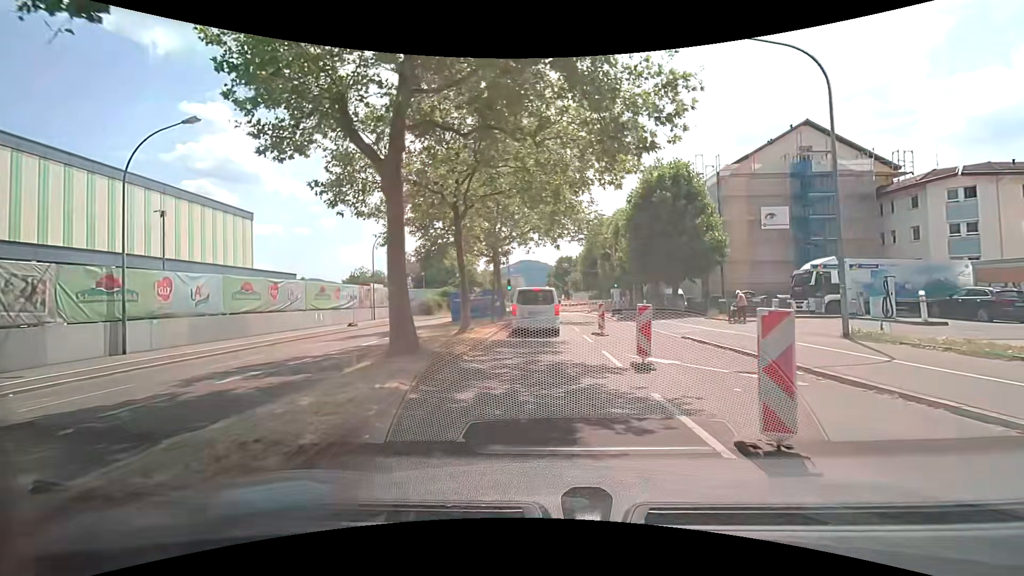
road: secondary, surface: asphalt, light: Day
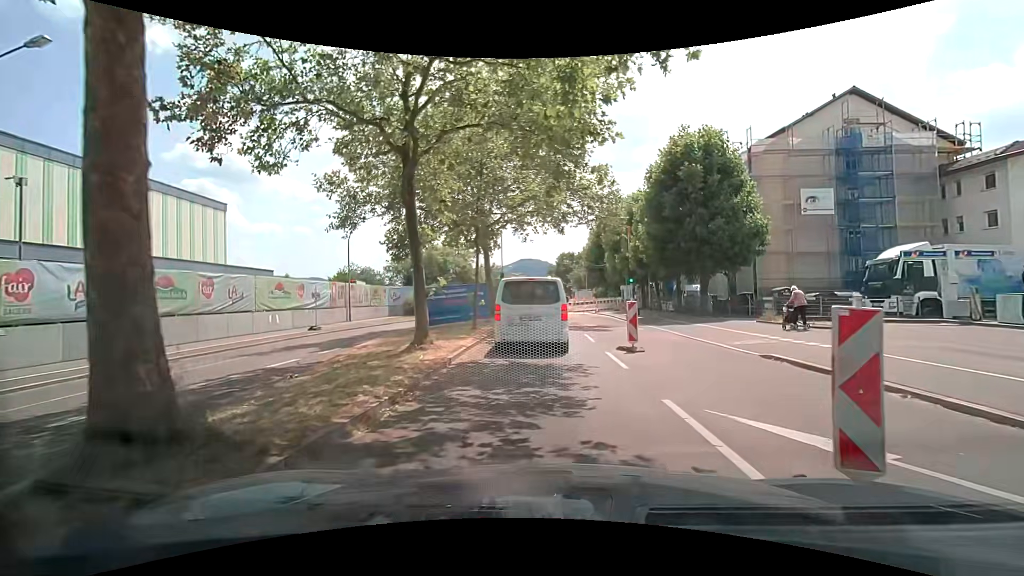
(+0.1, +6.7) m; 0°
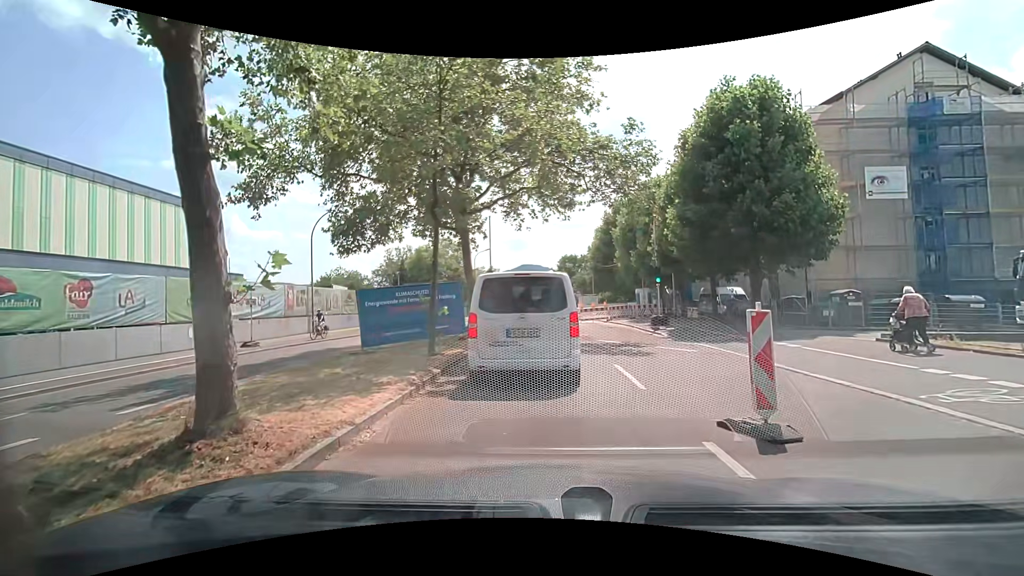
(+0.1, +7.4) m; 0°
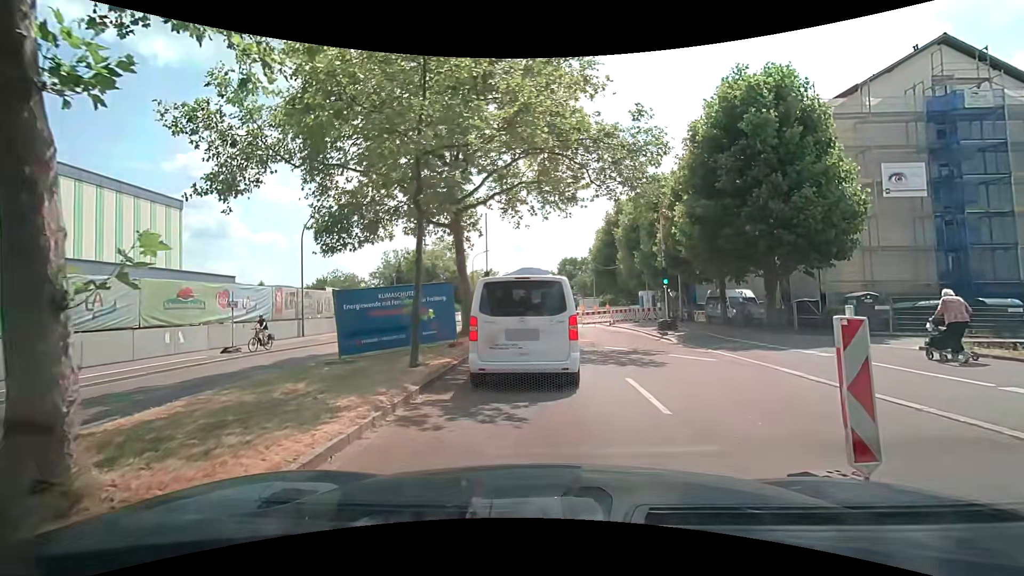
(0.0, +1.7) m; +1°
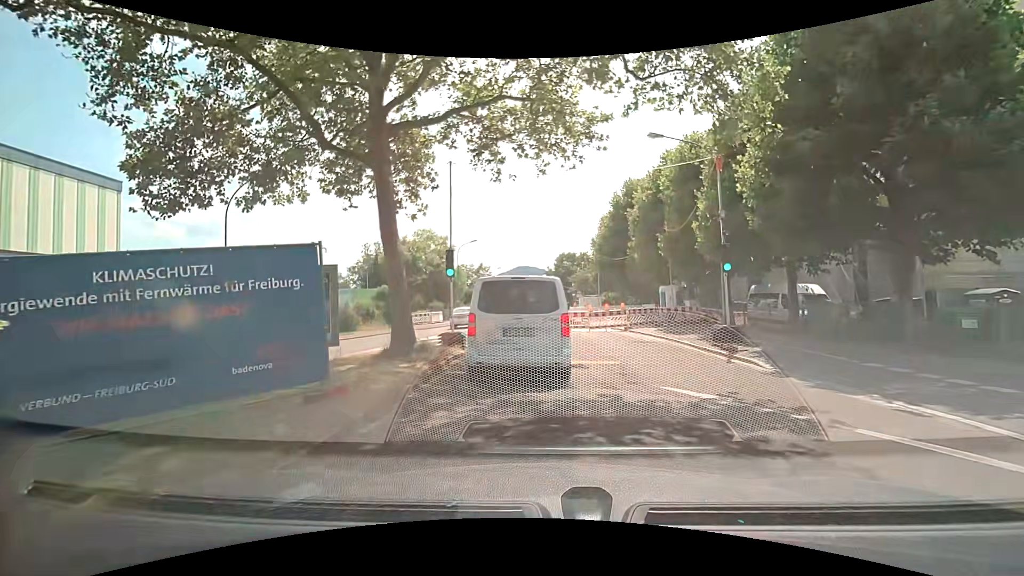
(-0.2, +8.7) m; -1°
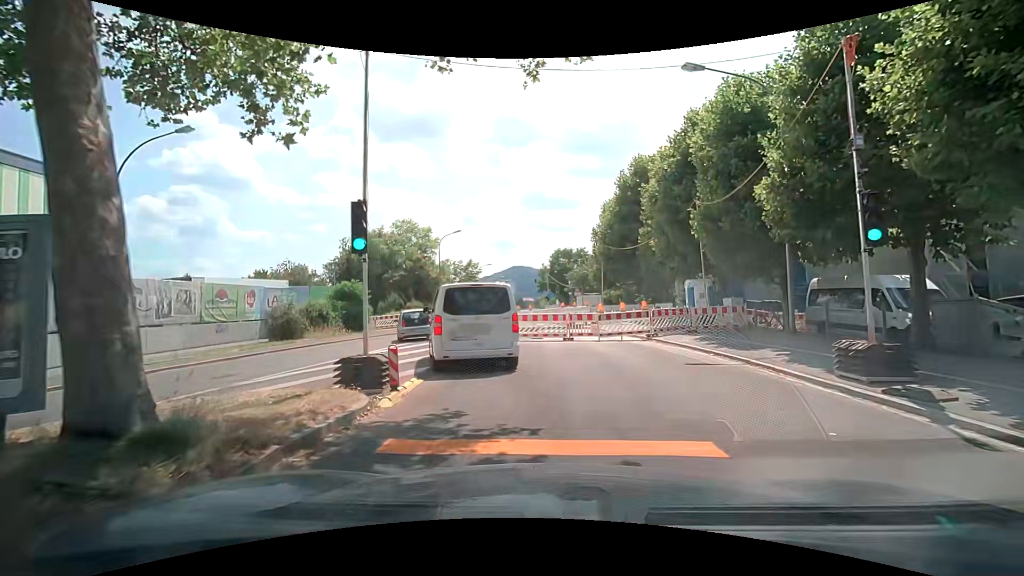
(0.0, +7.3) m; +1°
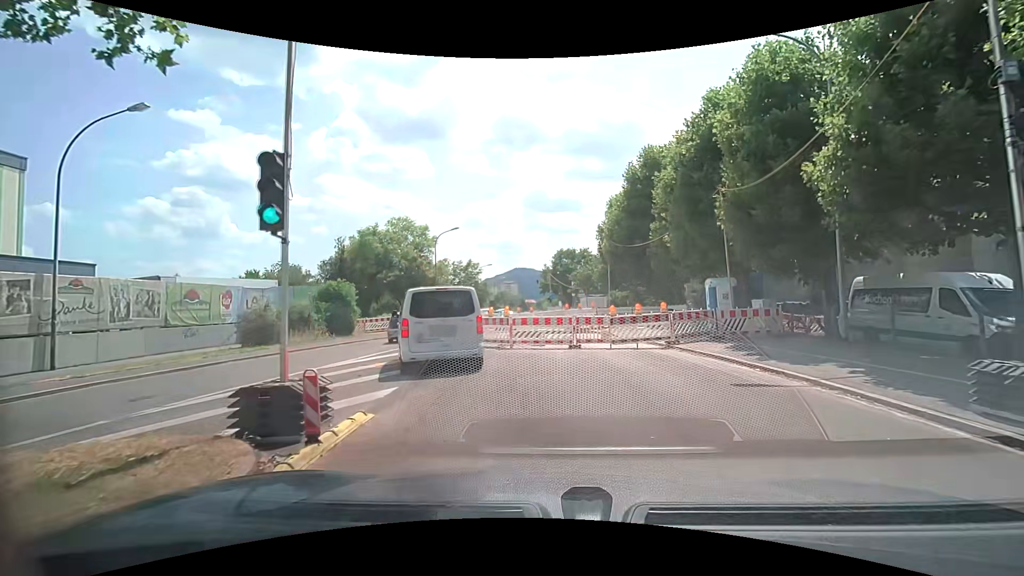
(-0.1, +2.9) m; -1°
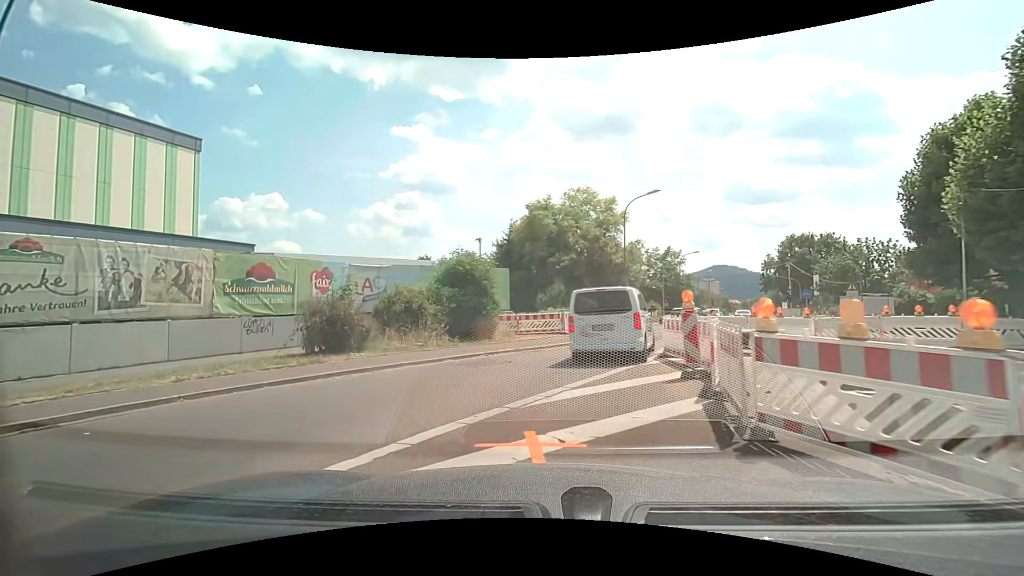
(-2.0, +13.0) m; -23°
